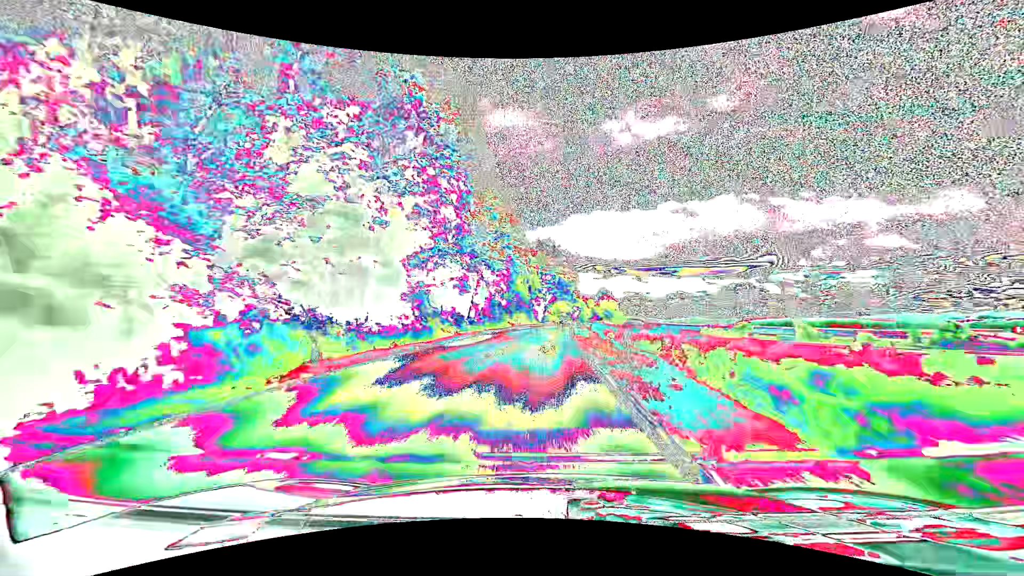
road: tertiary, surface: asphalt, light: Day
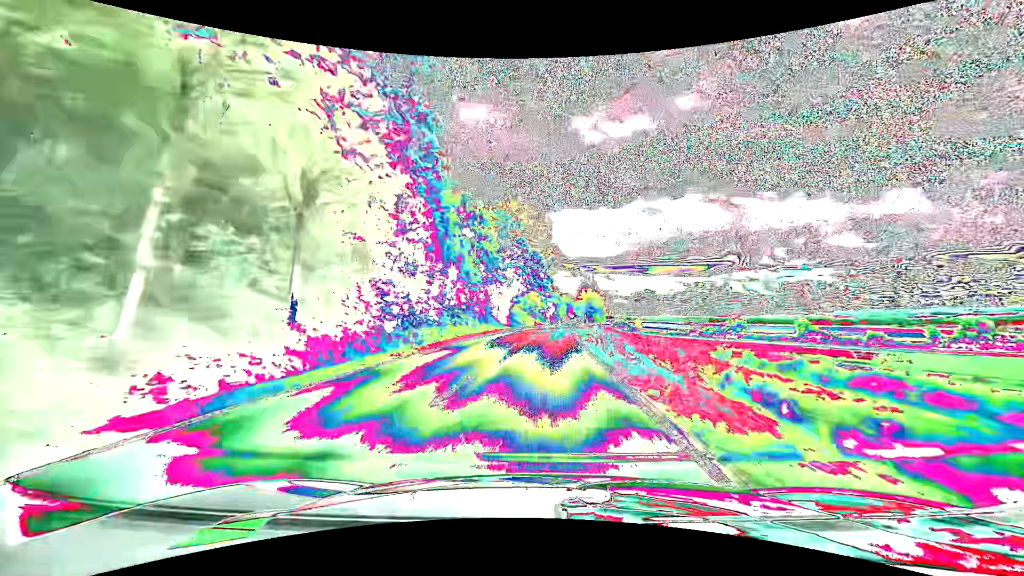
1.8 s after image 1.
(+1.2, +42.0) m; +4°
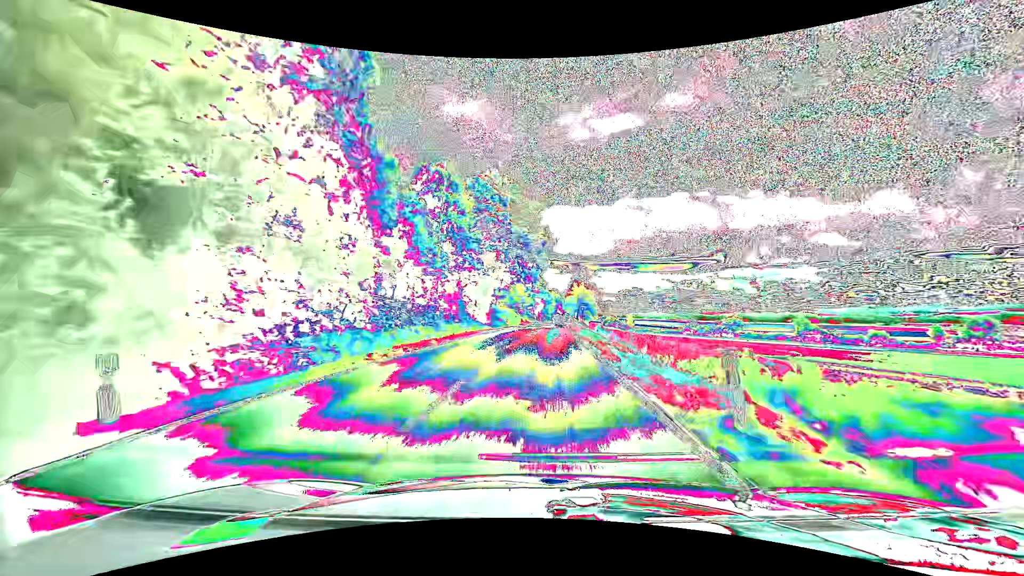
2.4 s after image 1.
(+0.1, +13.9) m; +1°
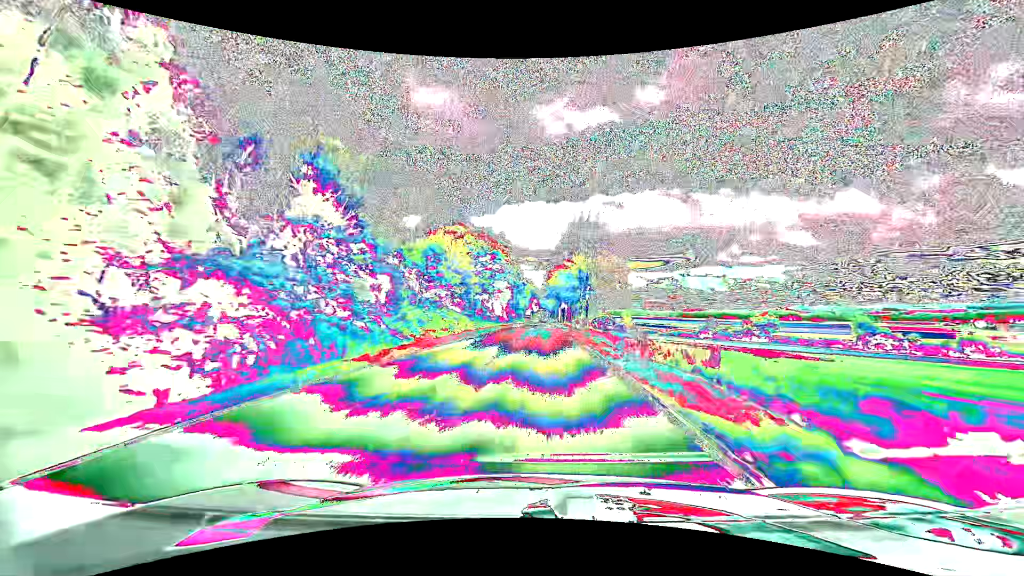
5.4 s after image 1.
(+2.2, +68.9) m; +3°
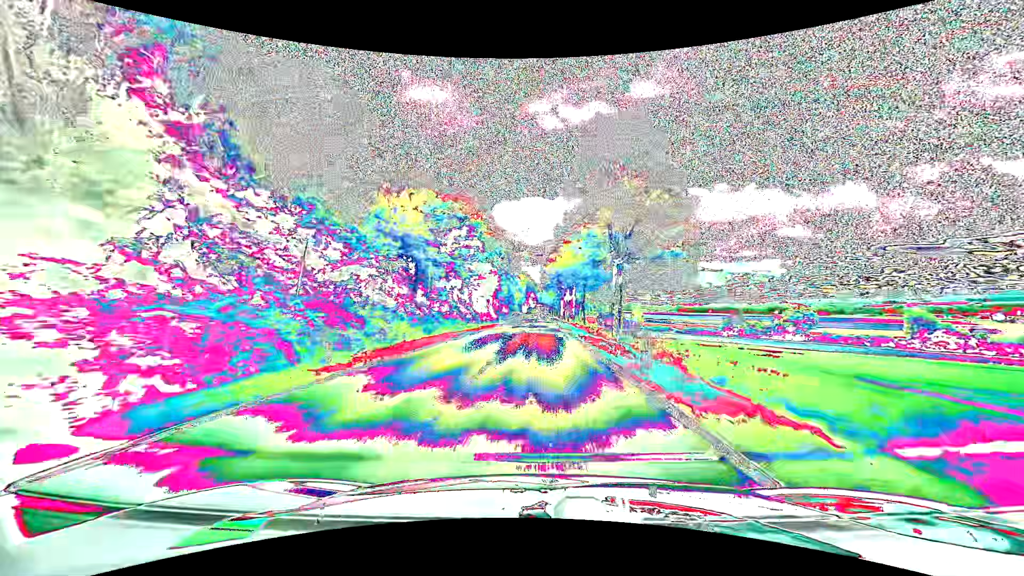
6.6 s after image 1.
(+0.1, +27.3) m; 0°
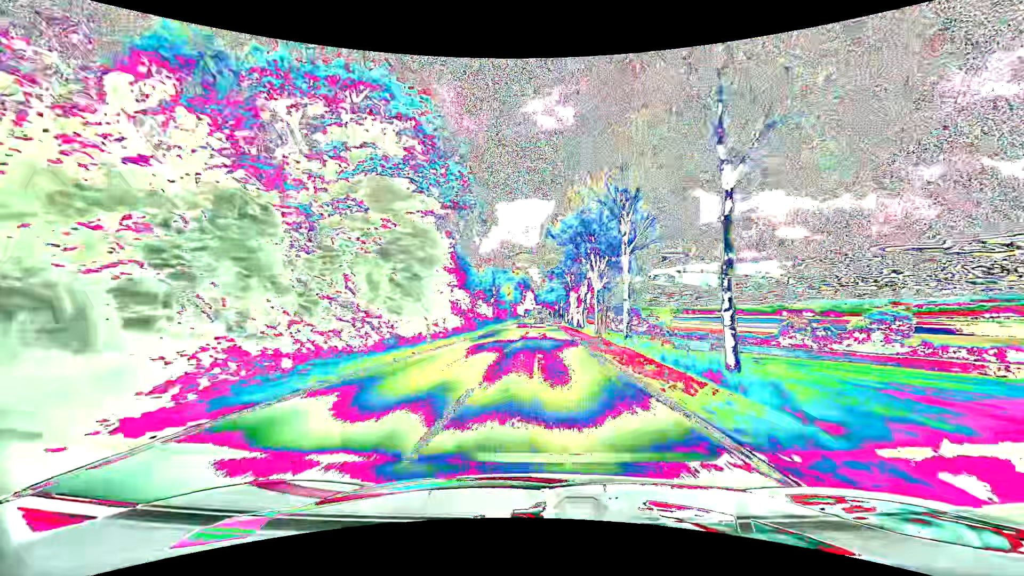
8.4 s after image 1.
(+0.1, +41.6) m; 0°
(0, +10) (0, +20) (0, +30) (0, +40) (0, +50) (0, +60) (0, +70) (0, +80) (0, +90) (0, +100) m
